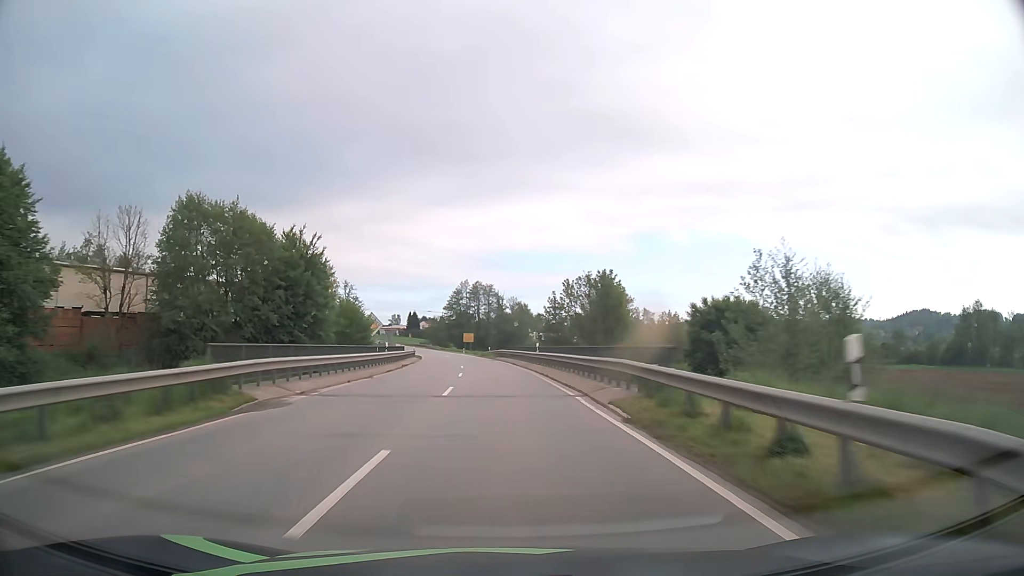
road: secondary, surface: asphalt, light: Day
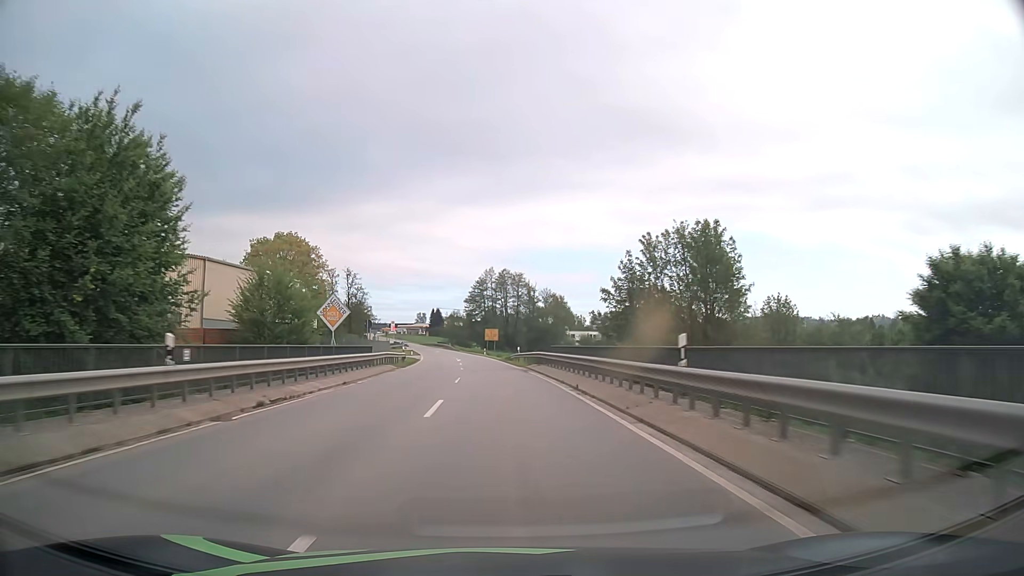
(-0.7, +29.2) m; -3°
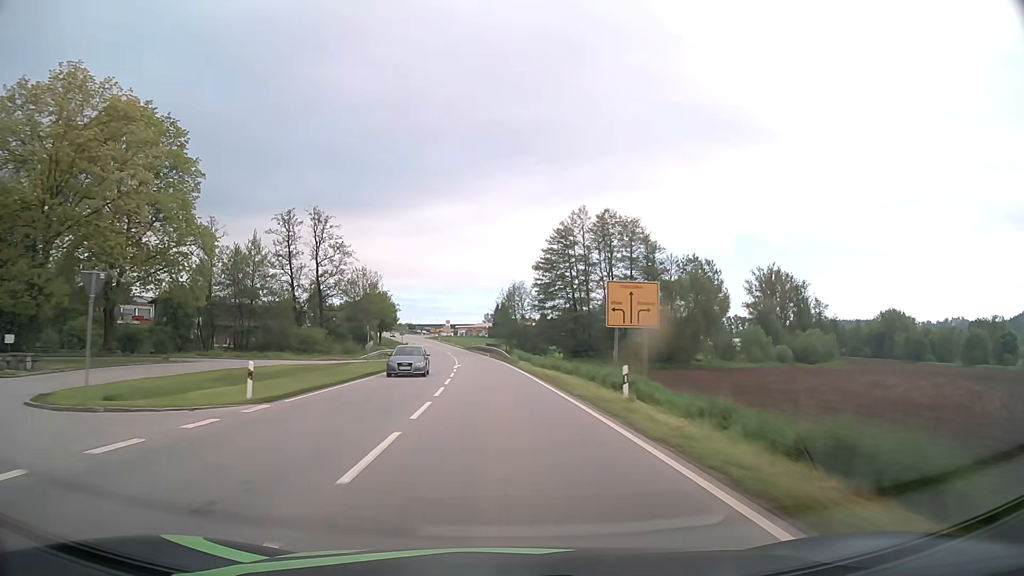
(-3.9, +73.8) m; -6°
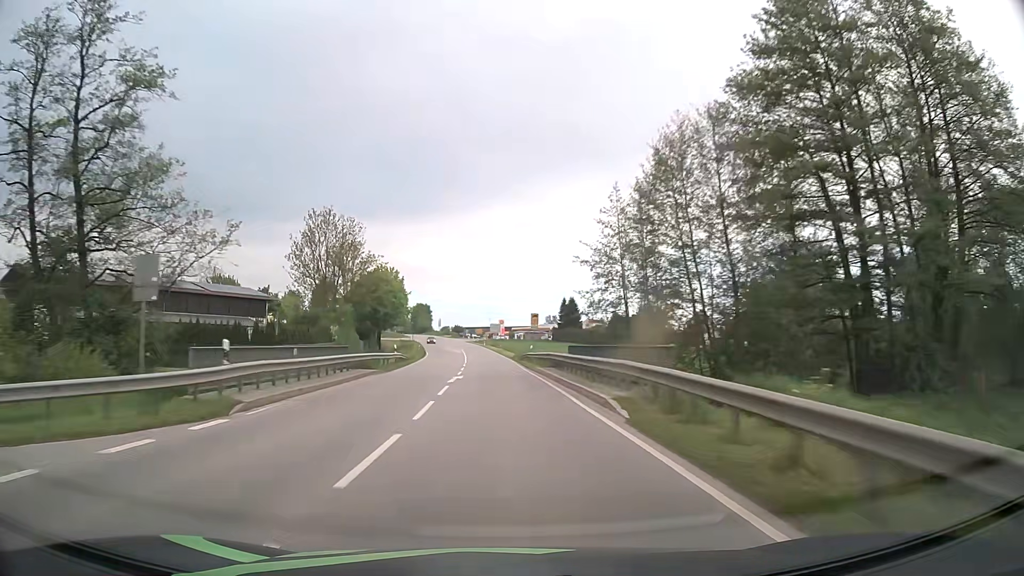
(-2.9, +60.2) m; -5°
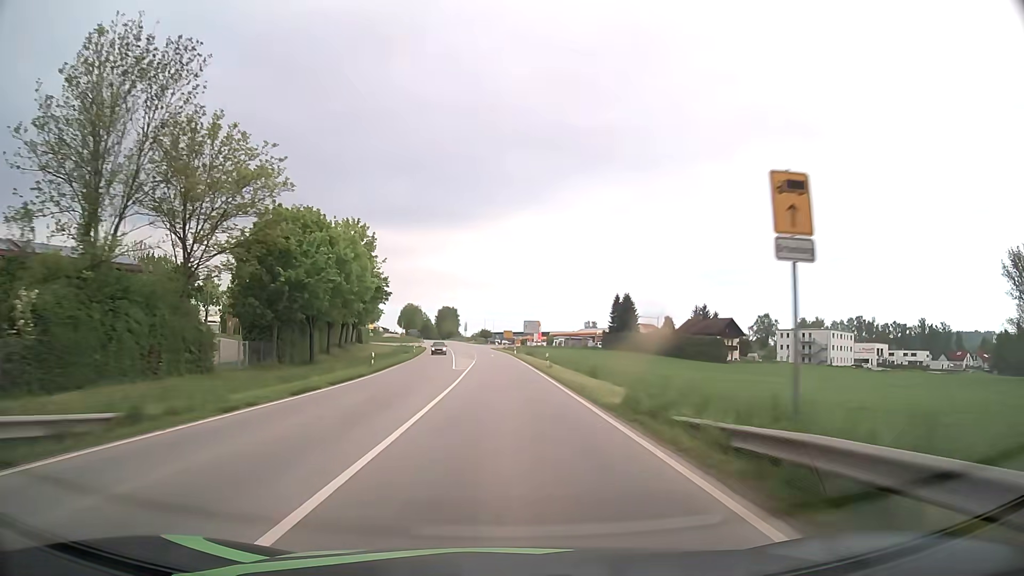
(-1.2, +45.4) m; -3°
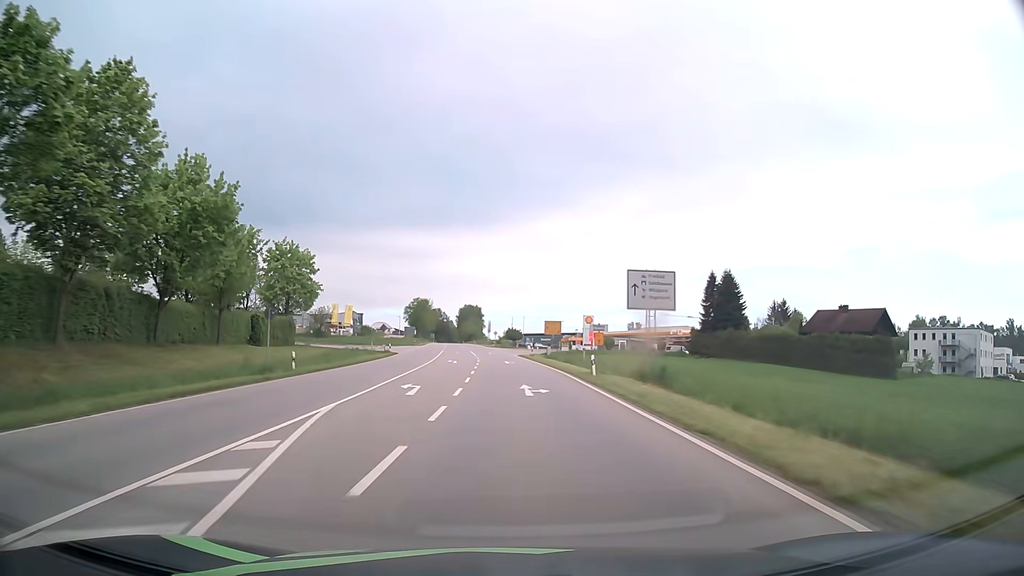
(-1.4, +60.4) m; -2°
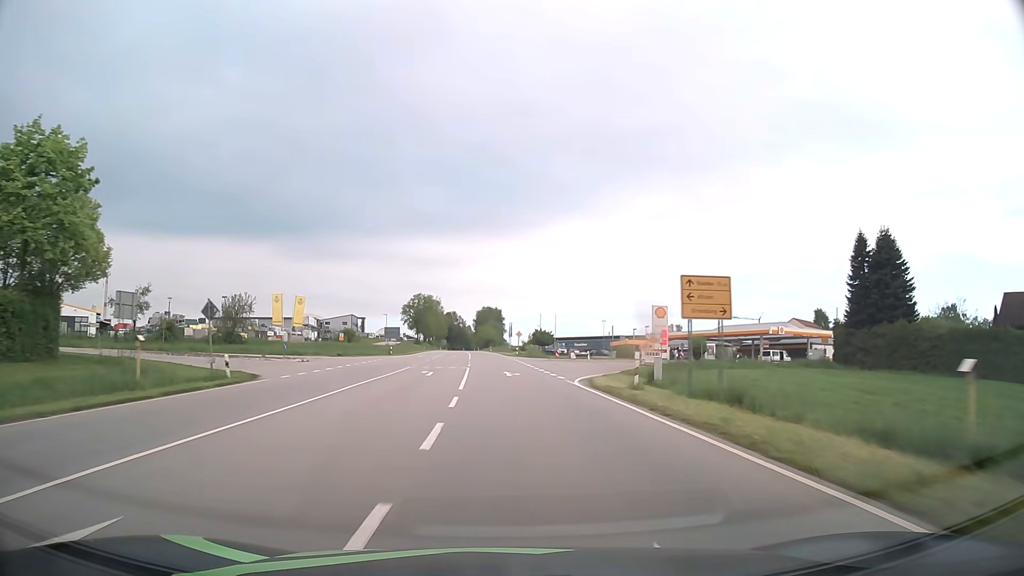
(-0.9, +45.2) m; -2°
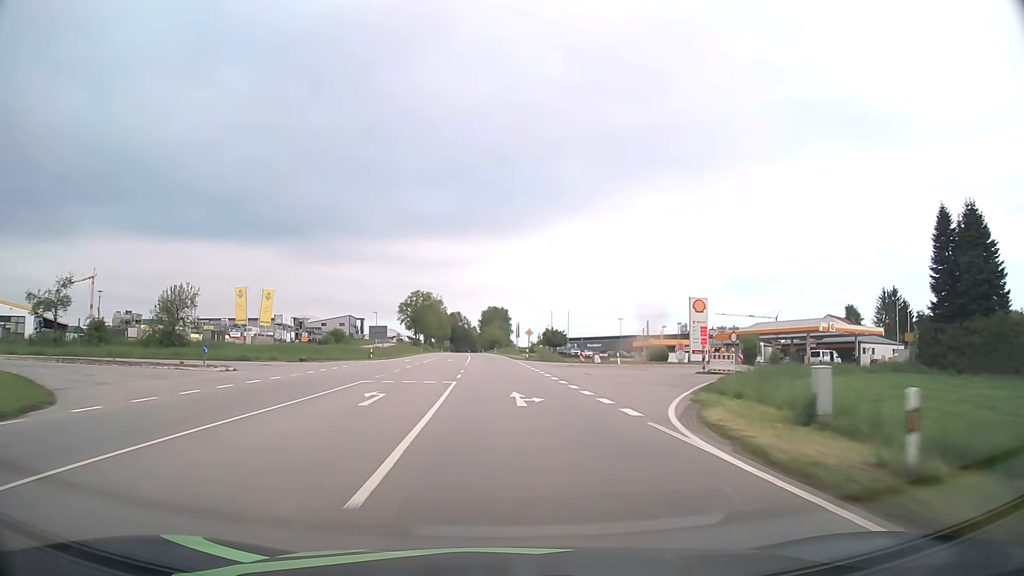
(-0.1, +15.1) m; -1°
(0, +10) (0, +20) (0, +30) (-1, +40) (-1, +50) (-1, +60) (-2, +70) (-2, +80) (-3, +90) (-4, +100) m
